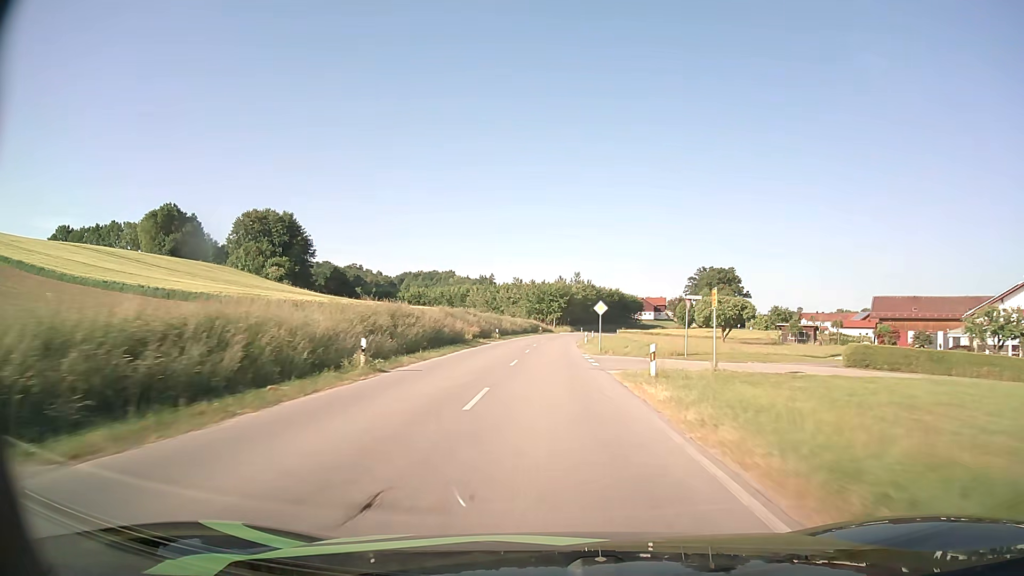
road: secondary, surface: asphalt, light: Day
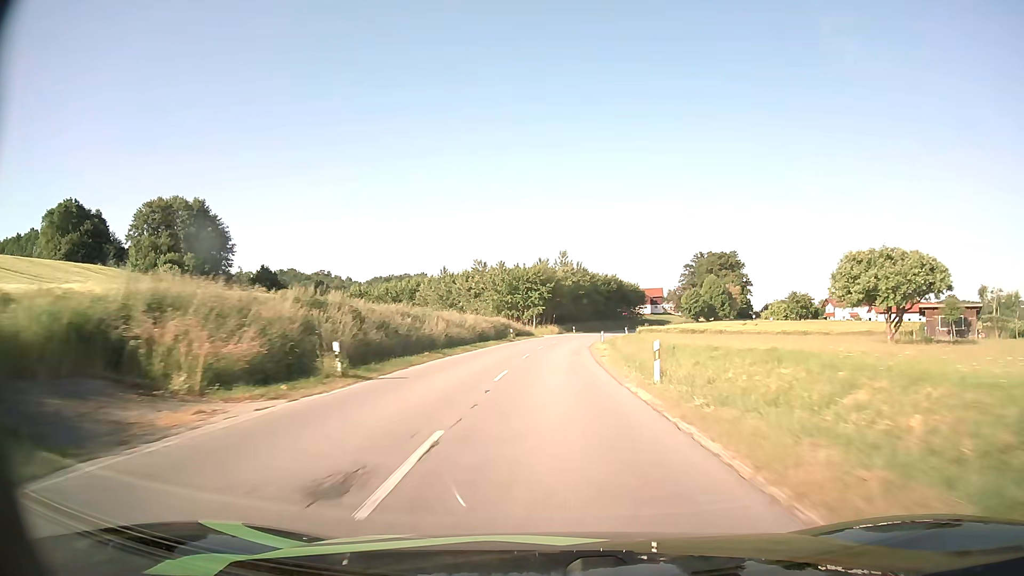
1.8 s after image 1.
(0.0, +42.2) m; +1°
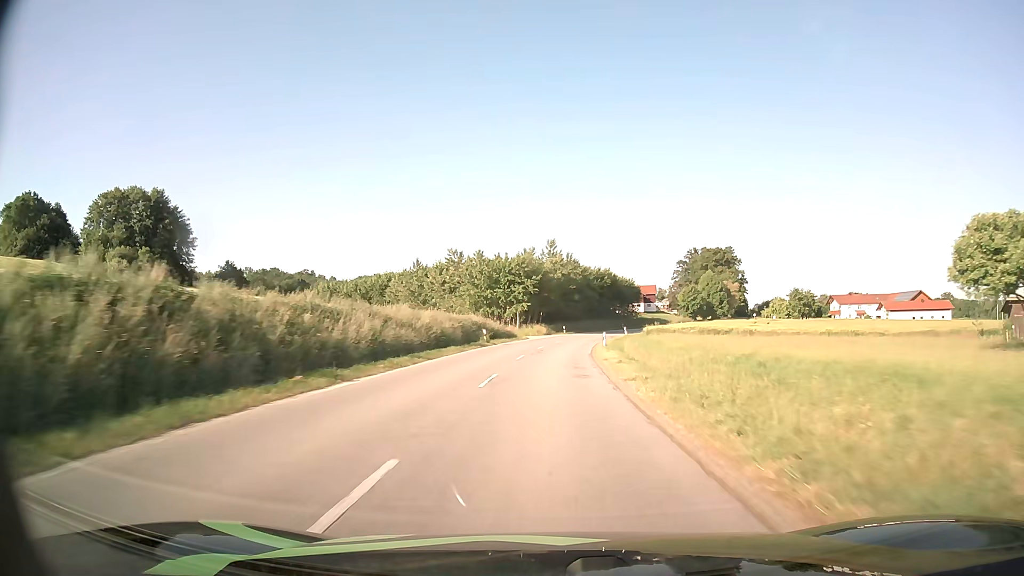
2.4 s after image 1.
(+0.1, +13.8) m; +1°
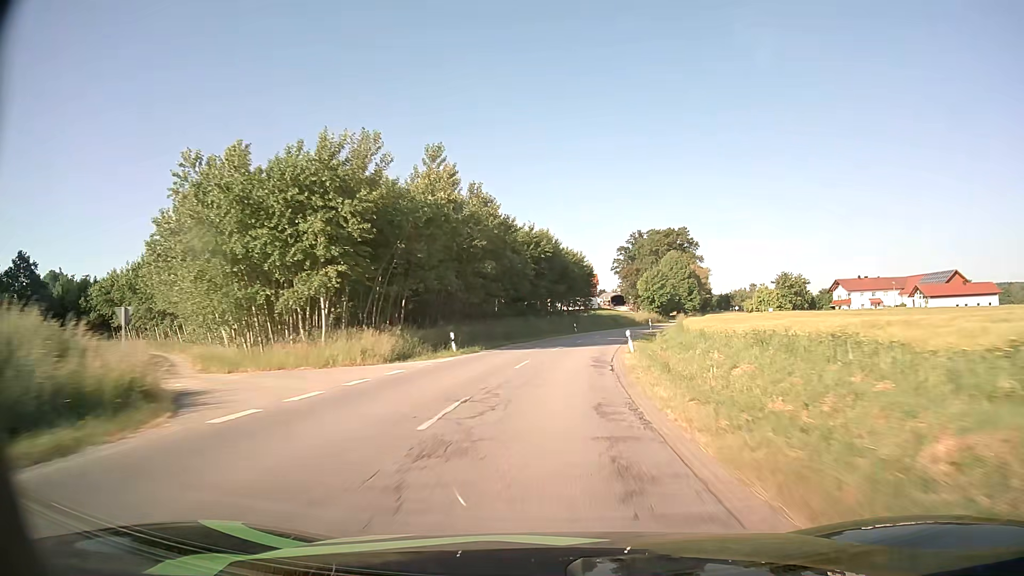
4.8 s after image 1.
(+2.4, +53.9) m; +6°
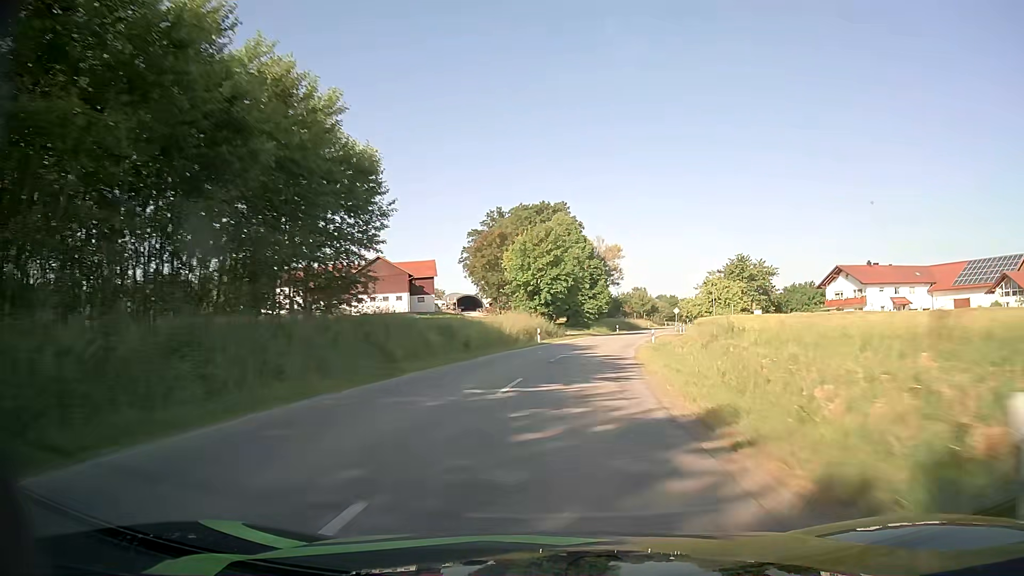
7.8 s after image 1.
(+7.3, +66.6) m; +12°
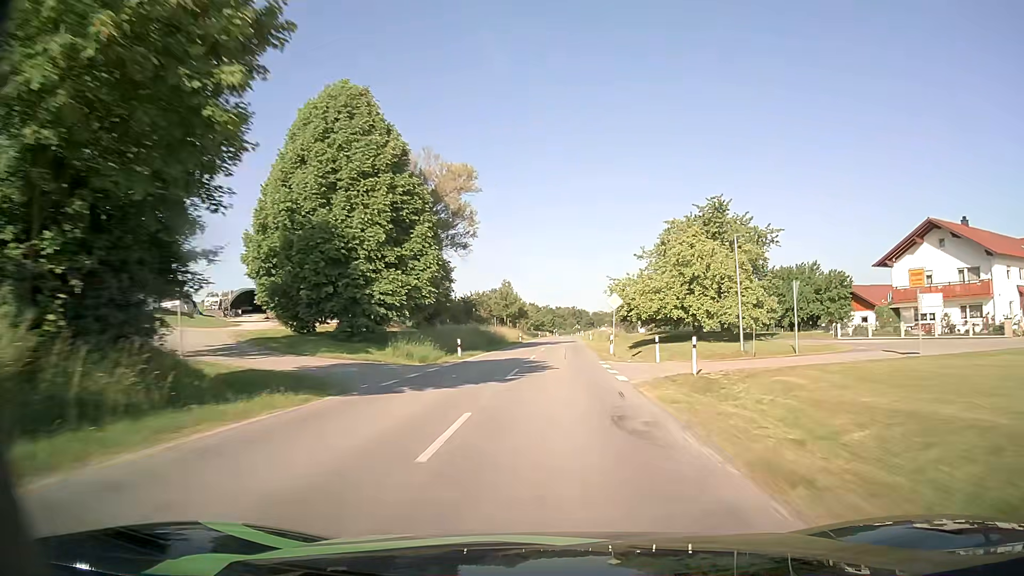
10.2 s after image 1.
(+5.9, +53.7) m; +12°
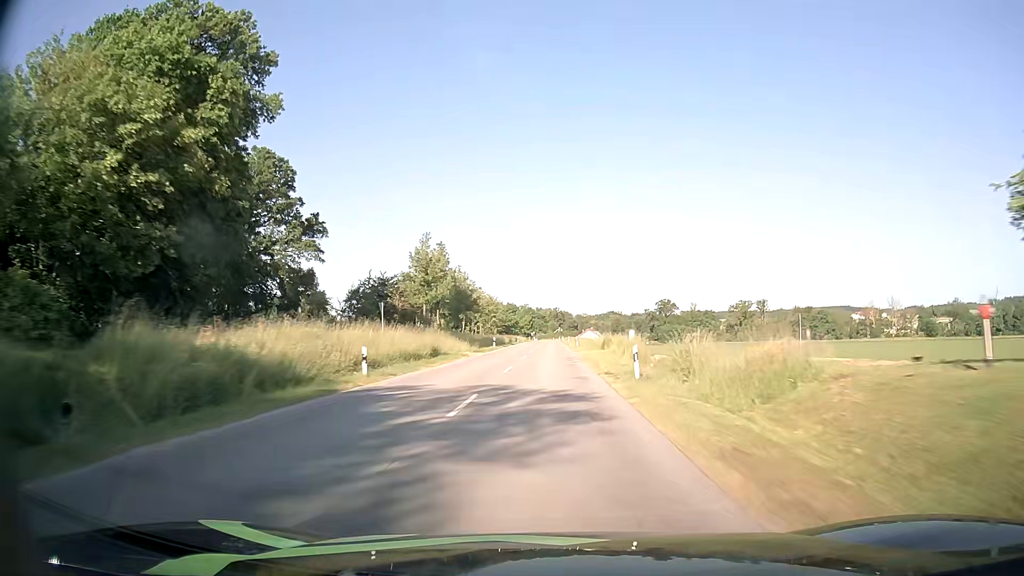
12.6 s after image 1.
(+1.9, +56.2) m; +2°
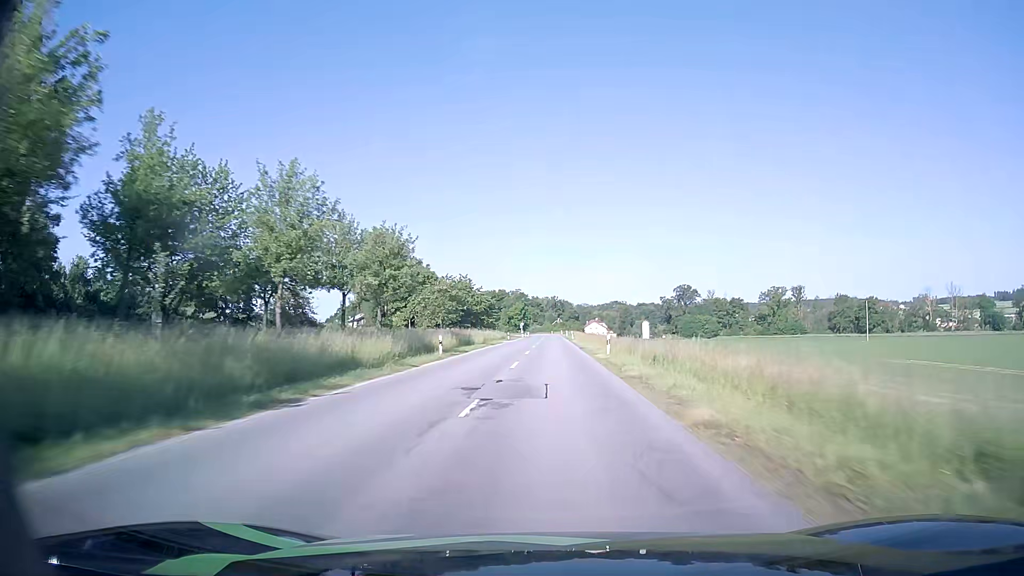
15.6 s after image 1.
(+0.3, +73.0) m; 0°
(0, +10) (0, +20) (0, +30) (0, +40) (0, +50) (0, +60) (0, +70) (0, +80) (0, +90) (0, +100) m
